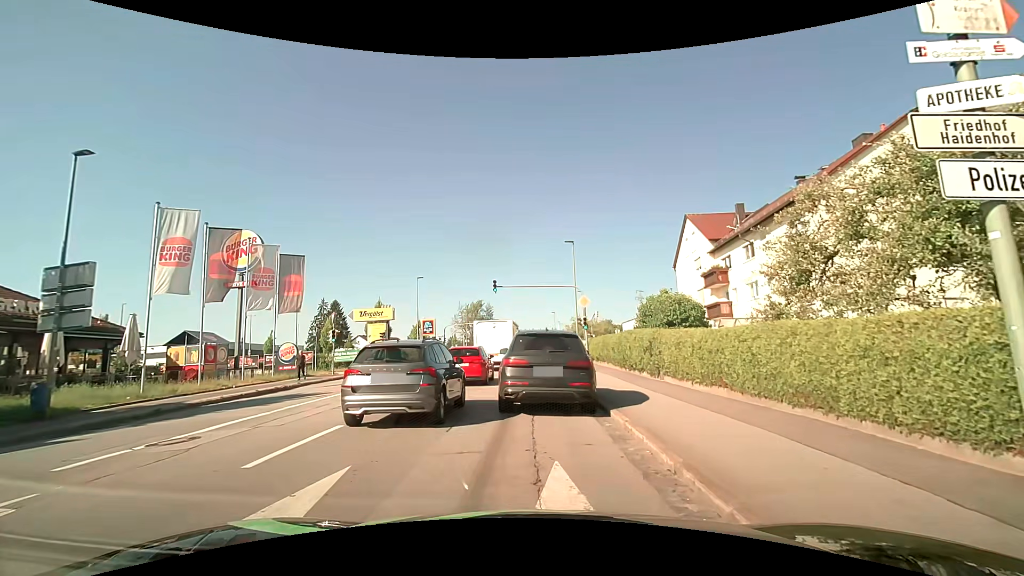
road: tertiary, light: Day
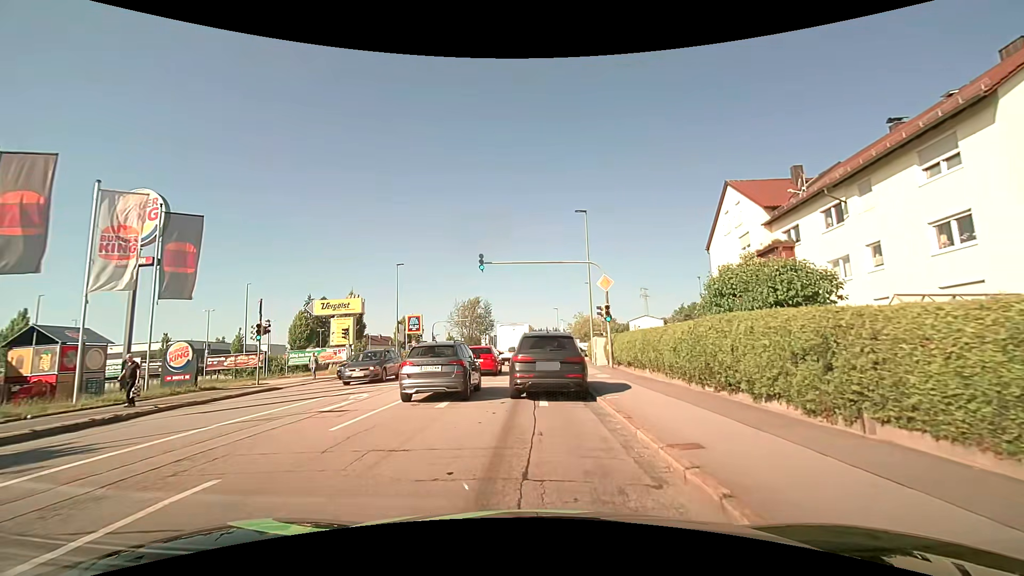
(0.0, +10.0) m; 0°
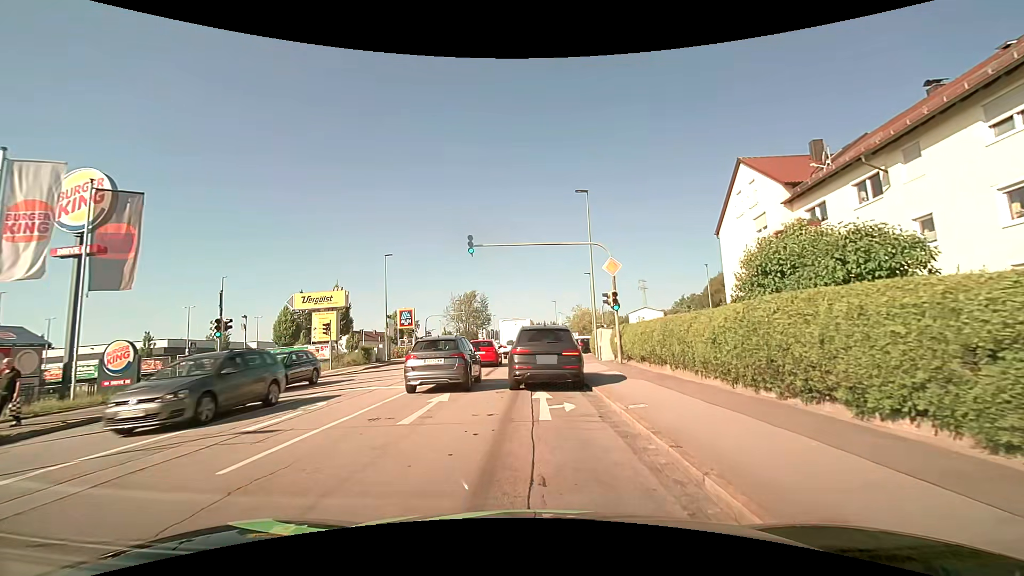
(0.0, +3.0) m; 0°
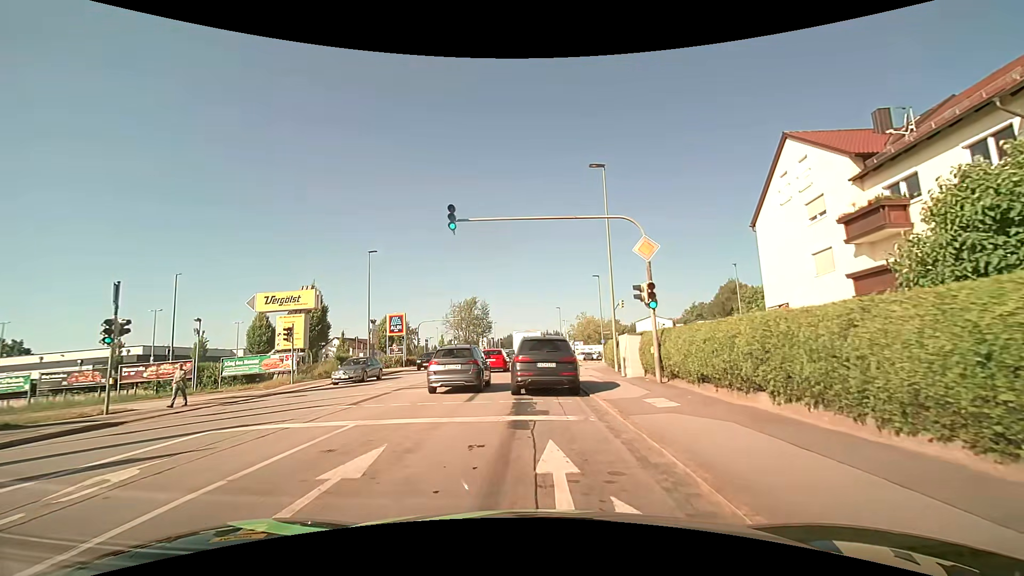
(0.0, +6.0) m; -1°
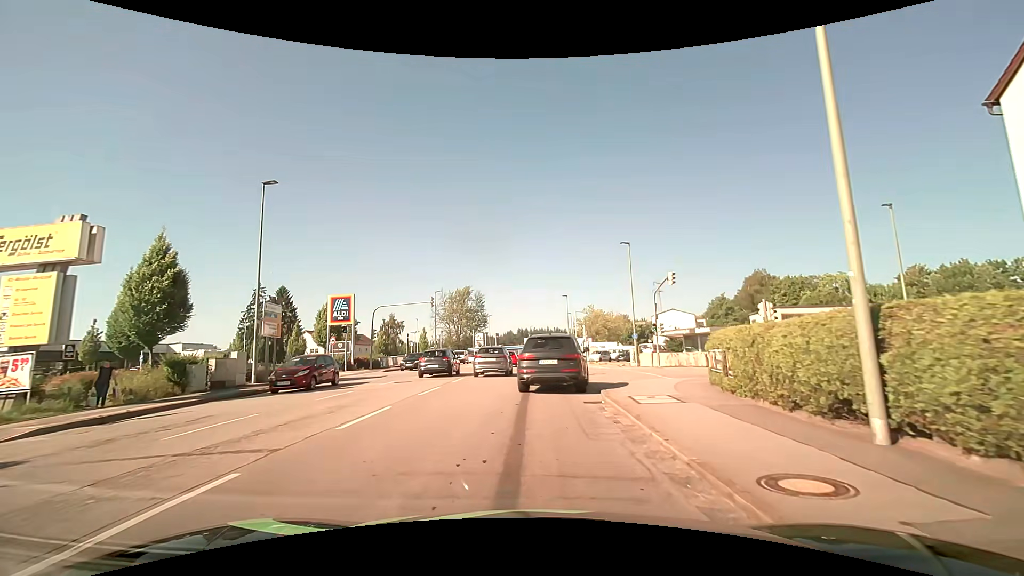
(0.0, +17.7) m; 0°
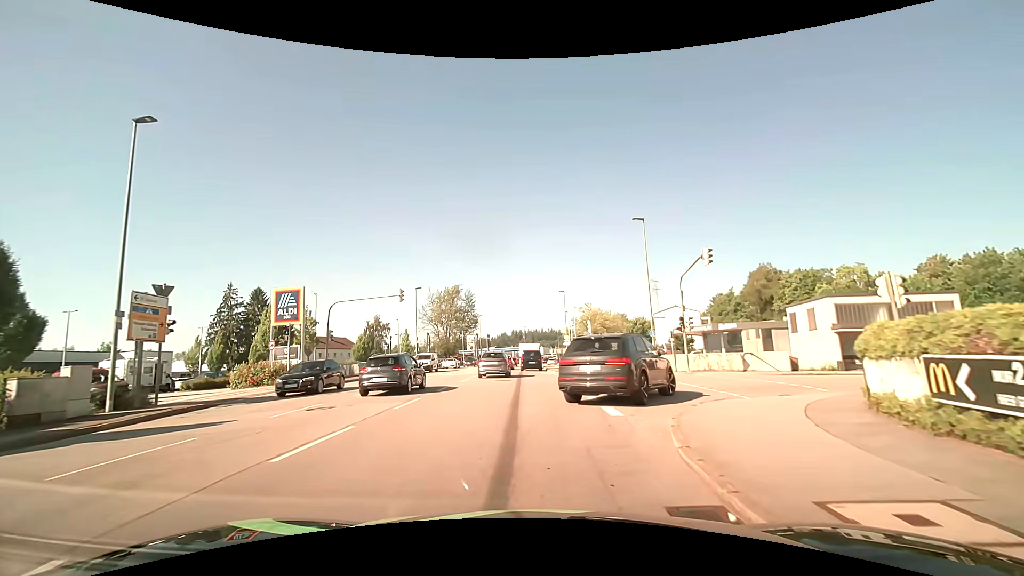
(+0.1, +8.0) m; +2°
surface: asphalt
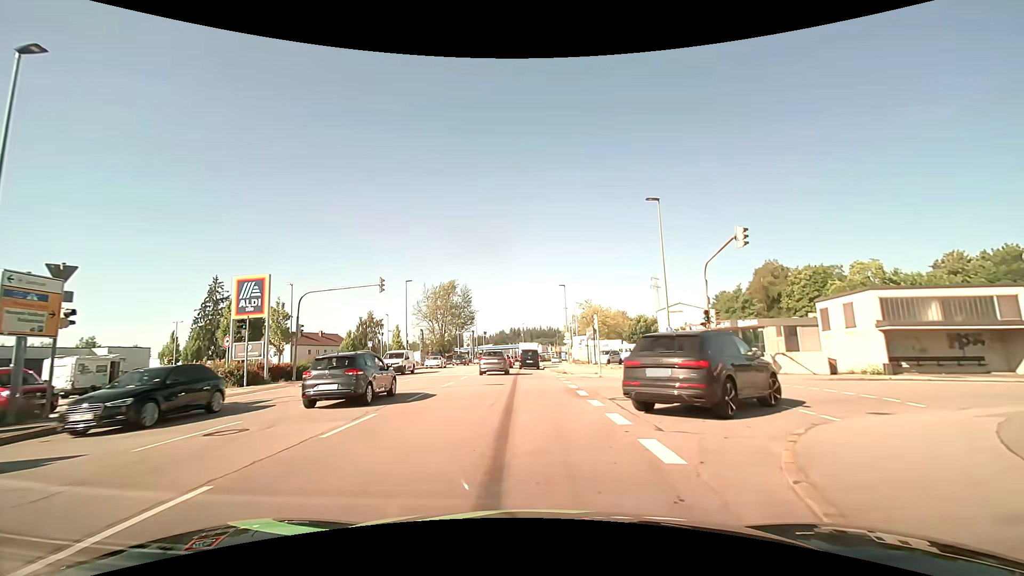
(-0.1, +4.3) m; 0°
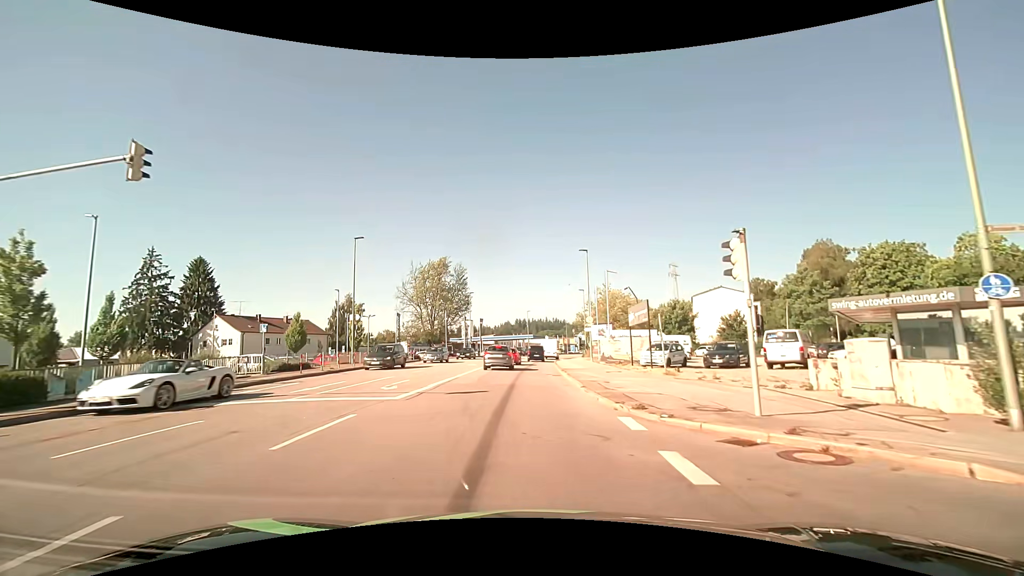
(-0.5, +19.5) m; -2°
(0, +10) (0, +20) (0, +30) (+1, +40) (+1, +50) (+1, +60) (+2, +70) (+4, +80) (+5, +90) (+7, +99) m
